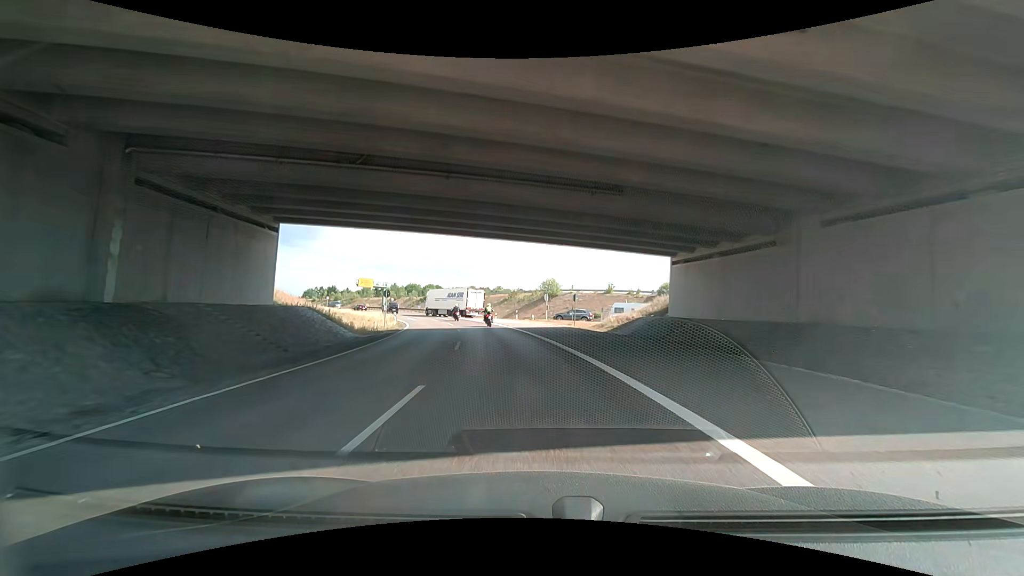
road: trunk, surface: asphalt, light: Day
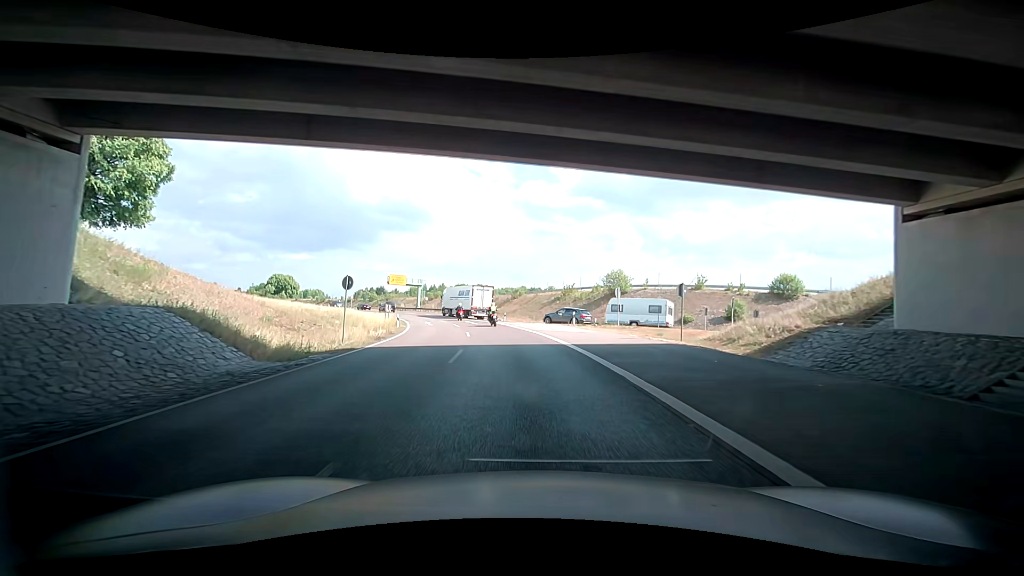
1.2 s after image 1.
(-0.2, +16.8) m; -2°
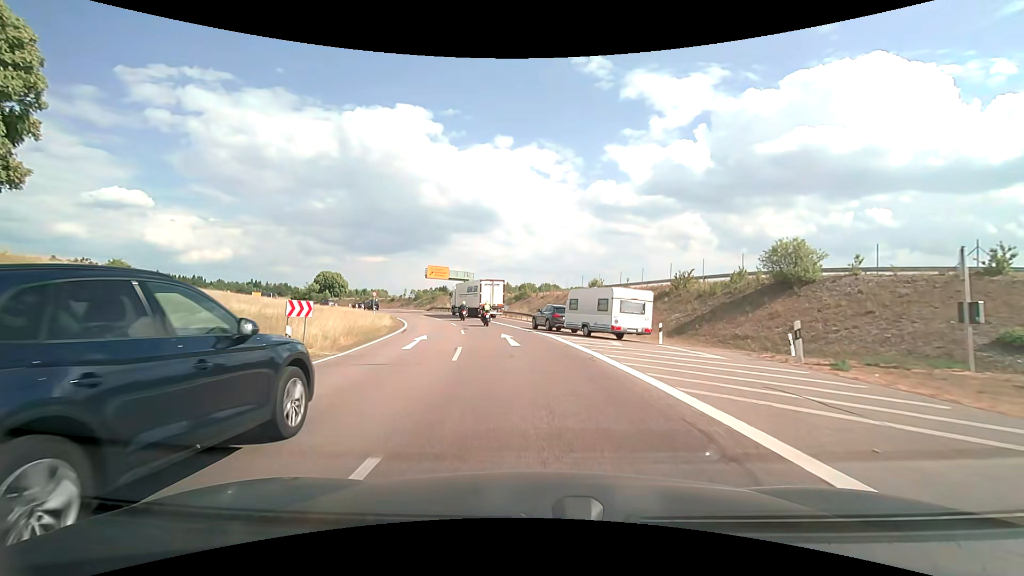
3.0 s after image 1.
(-2.2, +23.8) m; -12°
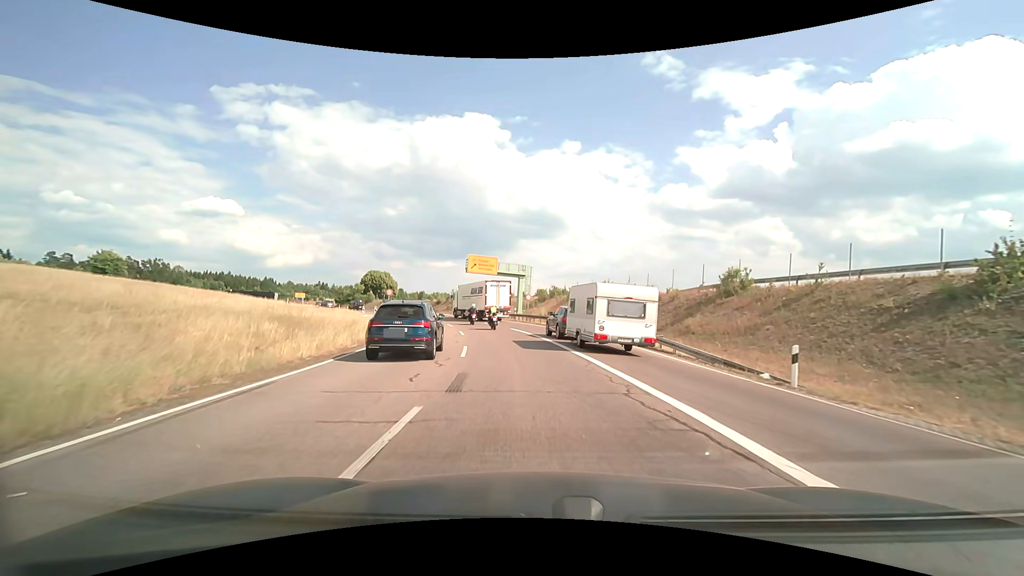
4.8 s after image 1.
(-1.5, +21.5) m; -8°
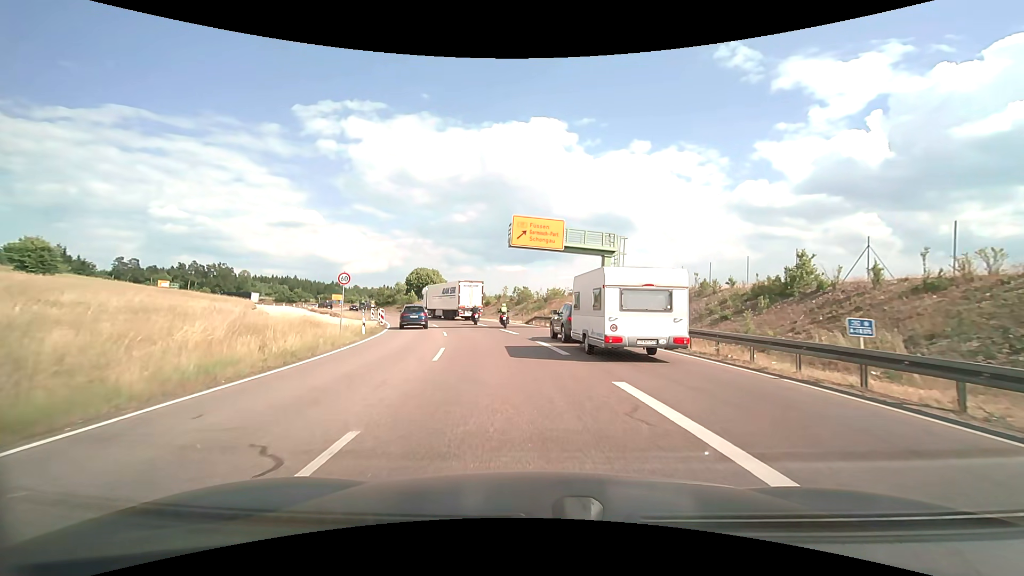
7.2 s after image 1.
(-1.7, +25.6) m; -8°
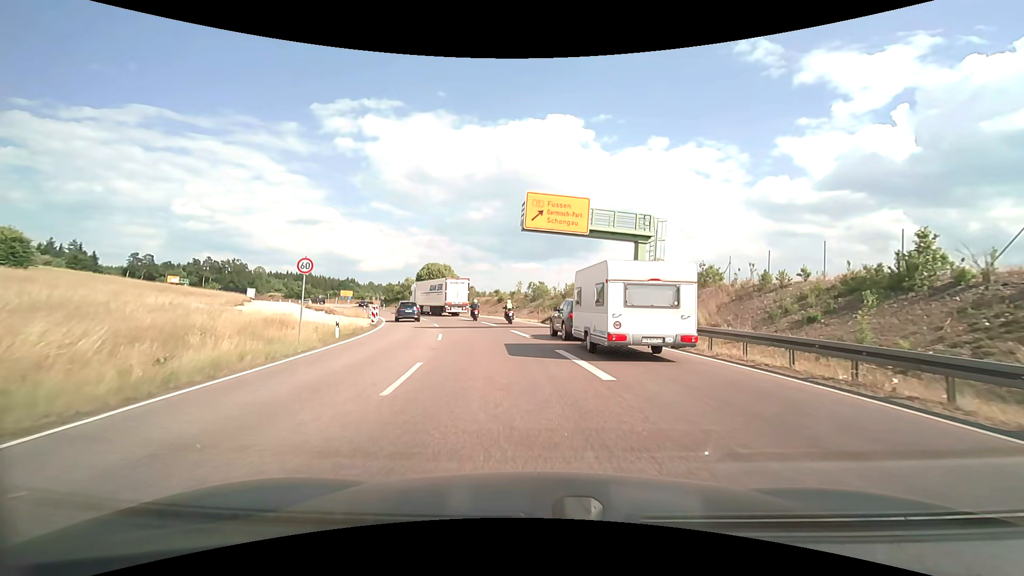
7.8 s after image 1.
(-0.1, +5.8) m; -2°
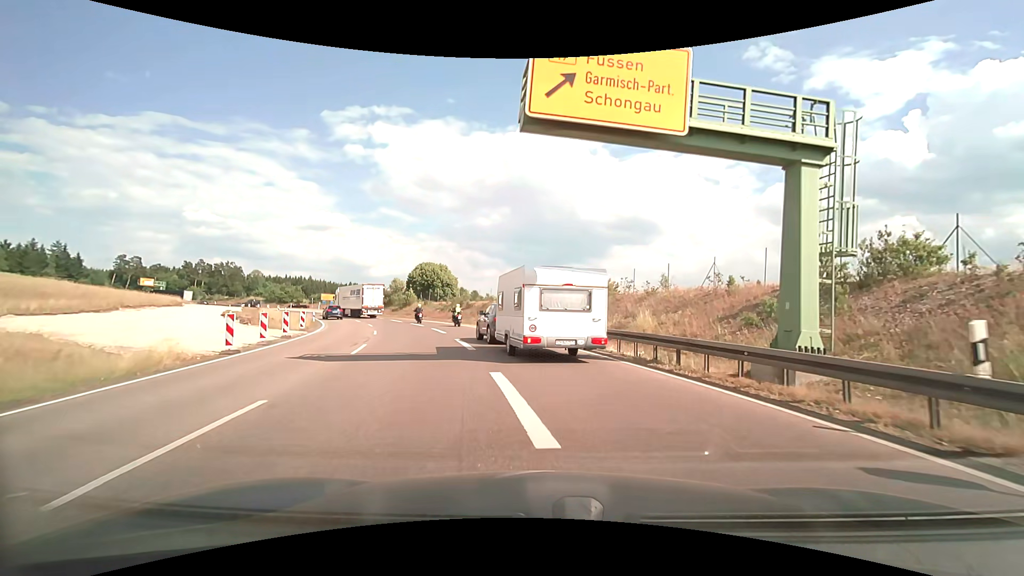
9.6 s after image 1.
(-0.2, +16.2) m; -1°
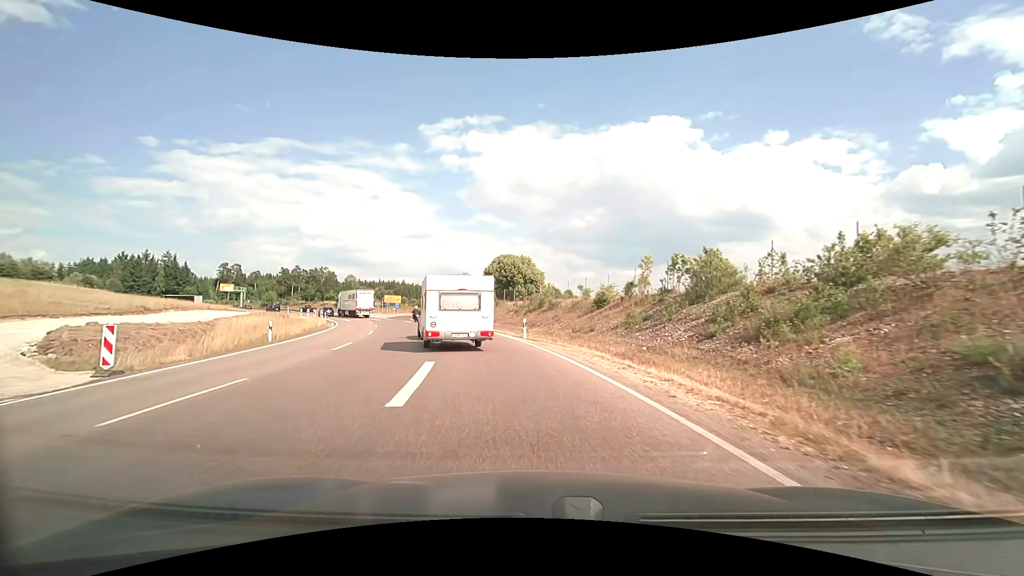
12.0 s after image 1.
(-1.4, +22.0) m; -10°
(-1, +10) (-2, +20) (-4, +30) (-7, +39) (-10, +49) (-14, +58) (-18, +67) (-21, +77) (-23, +86) (-21, +96) m
